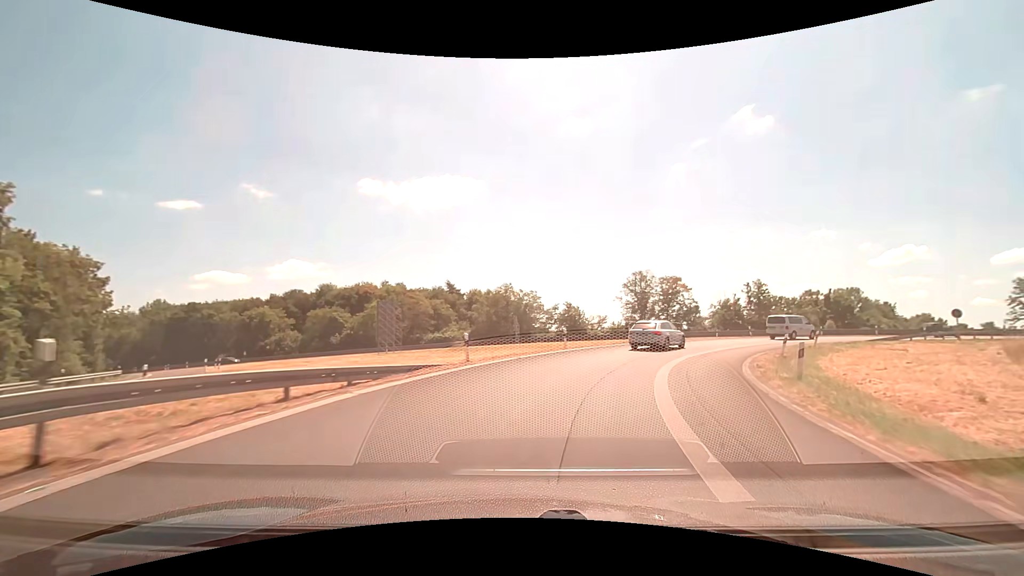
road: motorway_link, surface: asphalt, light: Day
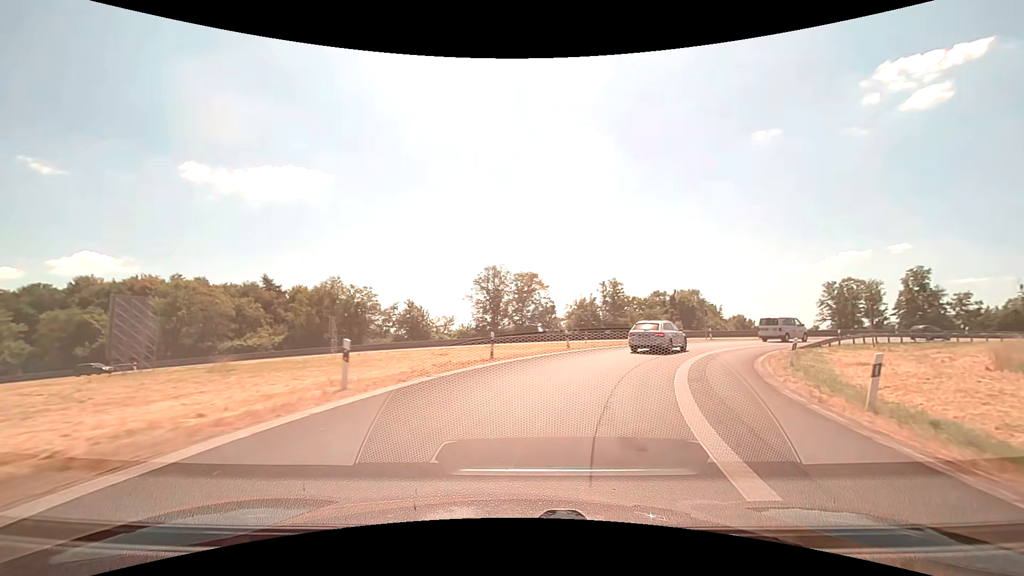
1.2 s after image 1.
(+2.3, +15.8) m; +17°
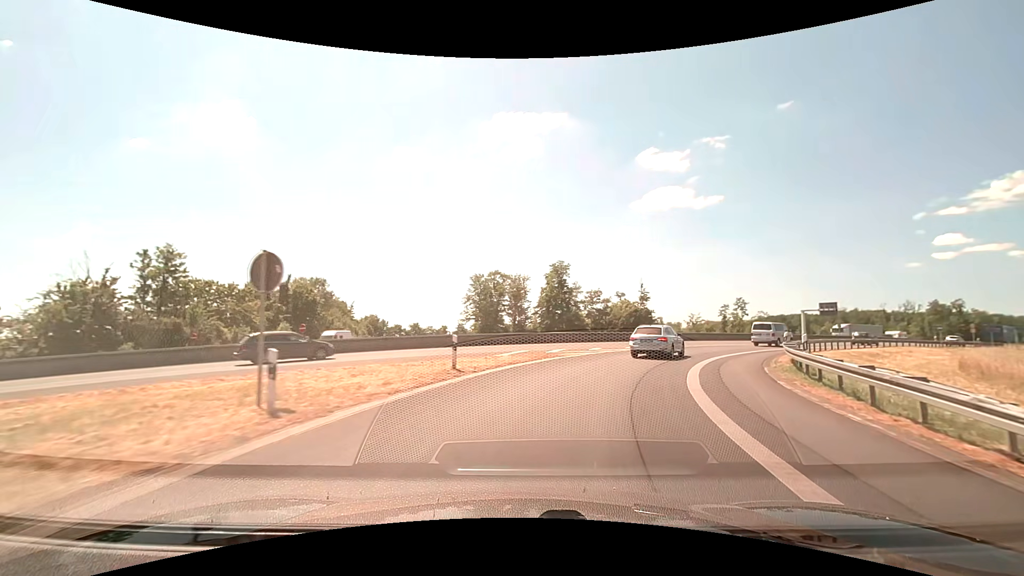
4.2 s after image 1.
(+12.8, +34.5) m; +40°
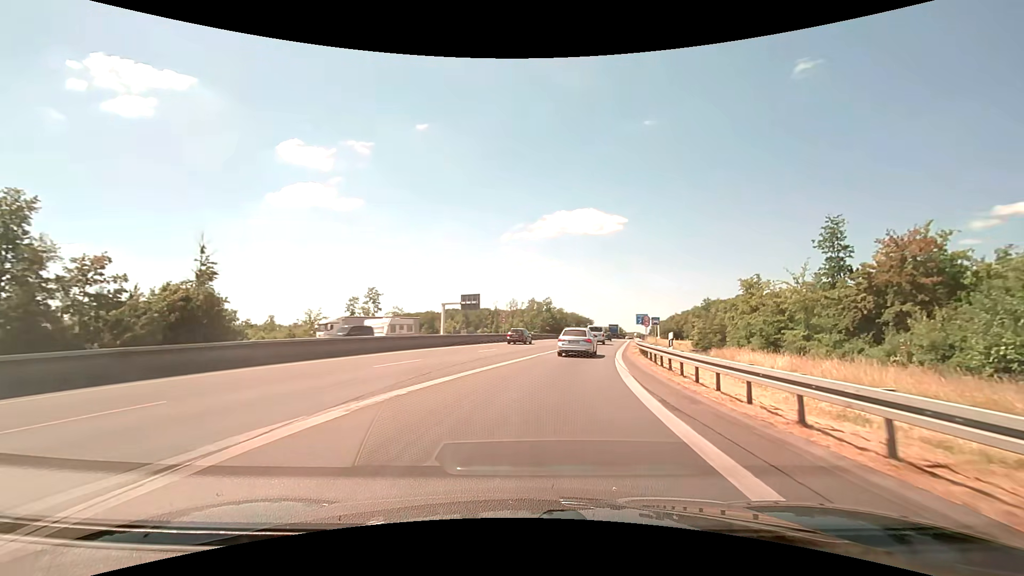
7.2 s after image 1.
(+13.4, +35.2) m; +40°
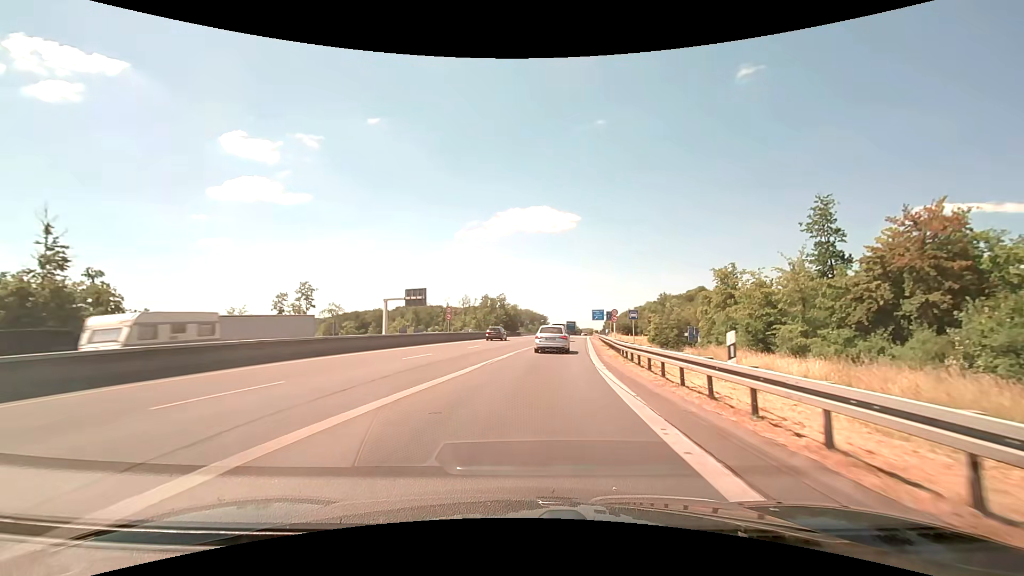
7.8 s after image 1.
(+0.4, +8.3) m; +5°
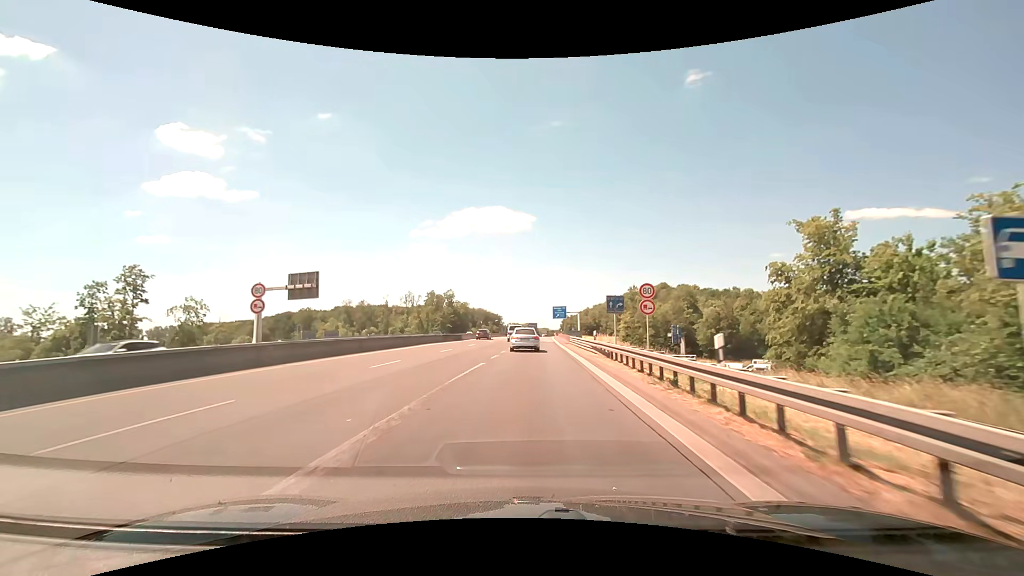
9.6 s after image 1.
(+1.8, +26.6) m; +6°
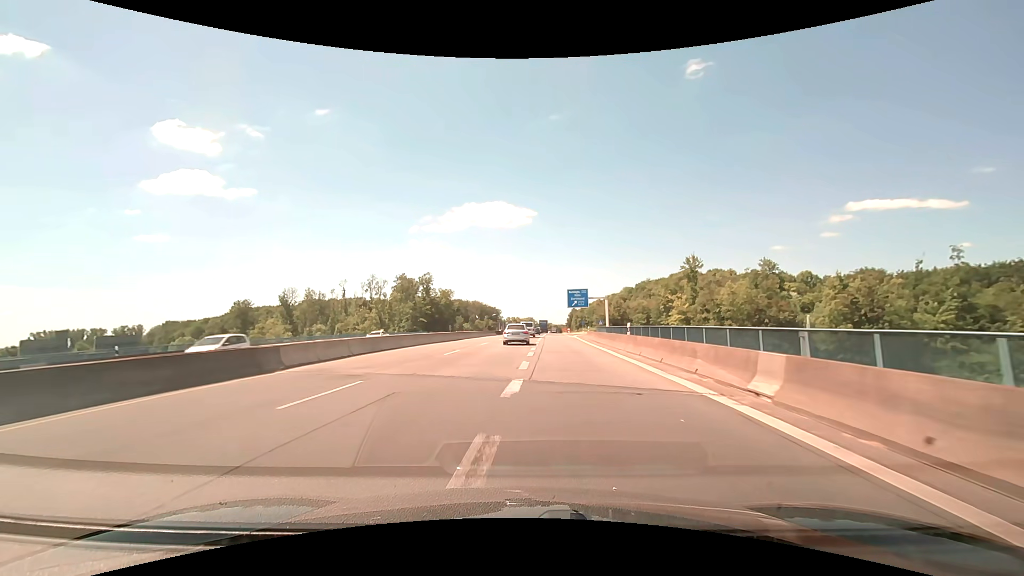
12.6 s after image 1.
(+0.3, +49.6) m; 0°
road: trunk
